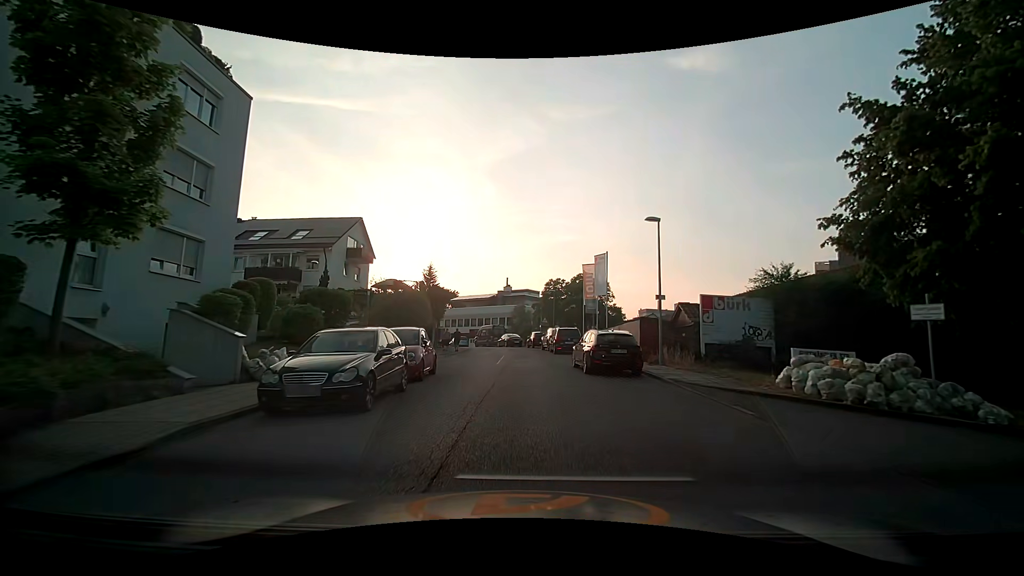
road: residential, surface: asphalt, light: Day
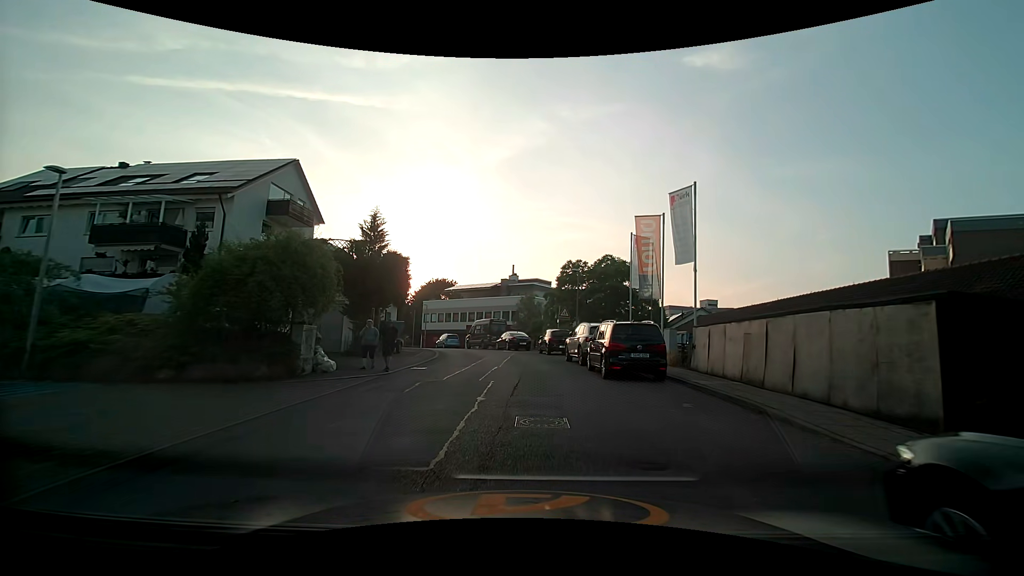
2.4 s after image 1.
(-0.2, +16.8) m; -1°
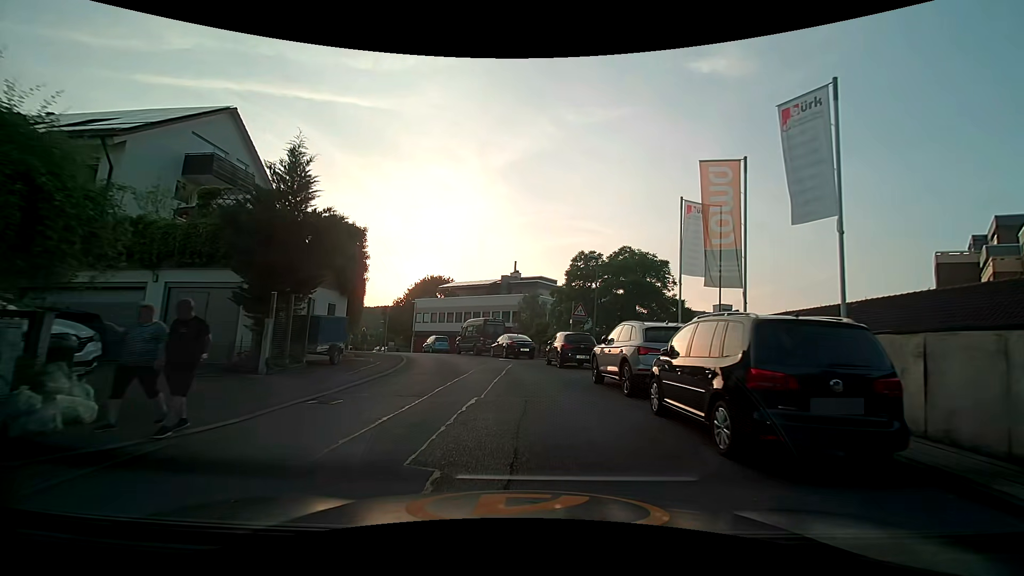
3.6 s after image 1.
(+0.1, +8.4) m; -1°
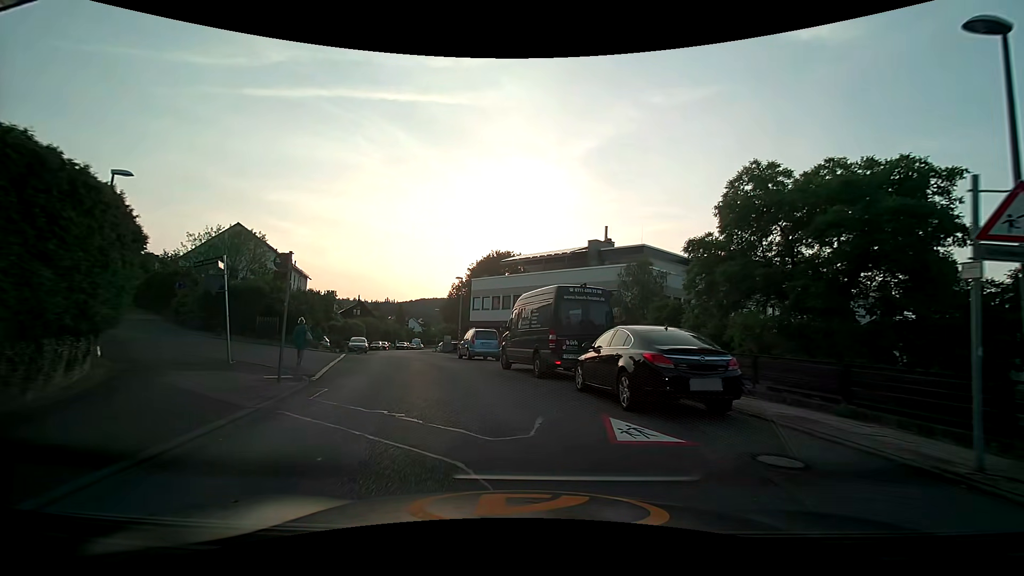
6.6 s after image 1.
(-0.8, +21.0) m; -8°
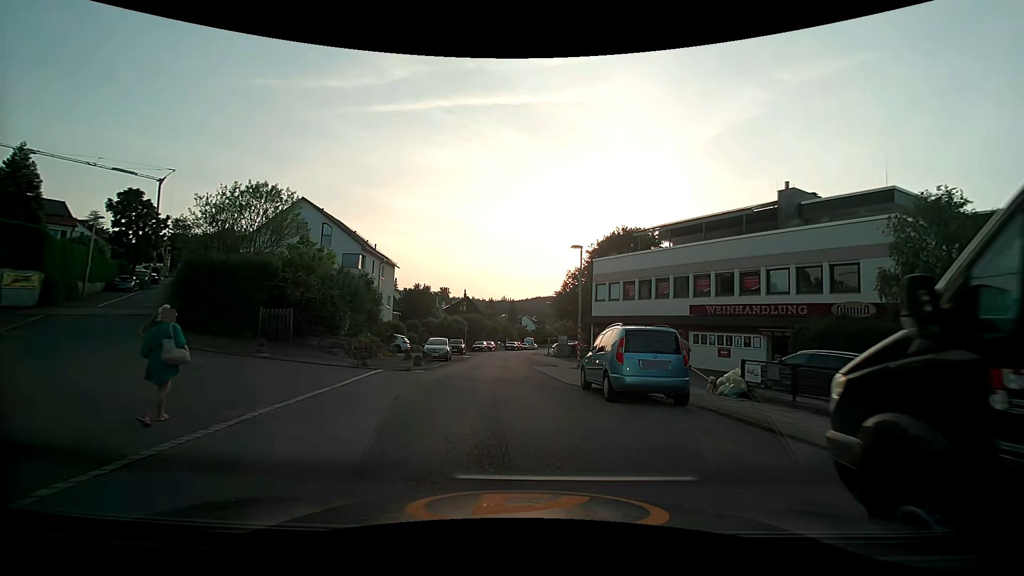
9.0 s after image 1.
(-1.8, +14.7) m; -13°
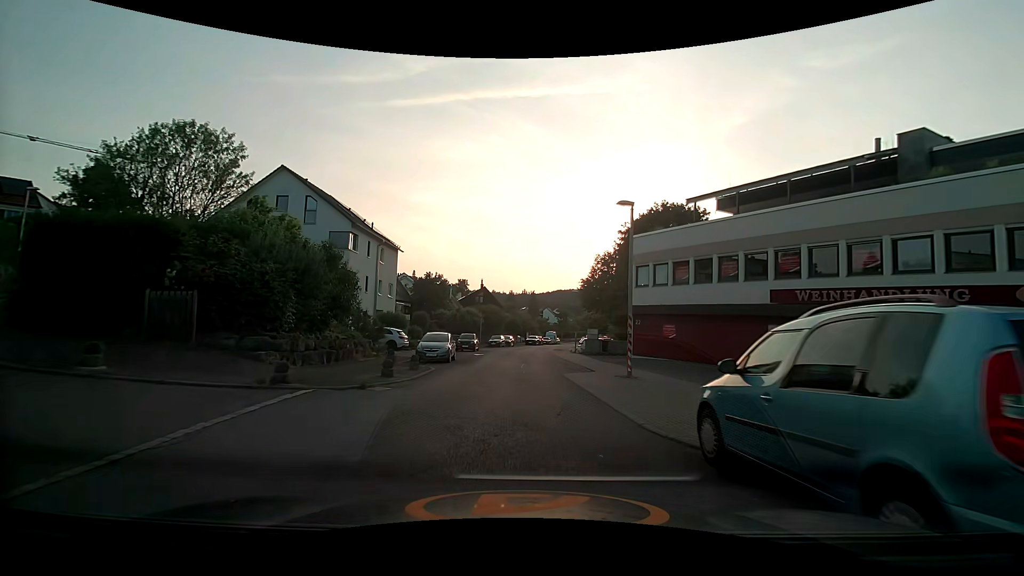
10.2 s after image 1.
(-0.2, +7.8) m; -3°
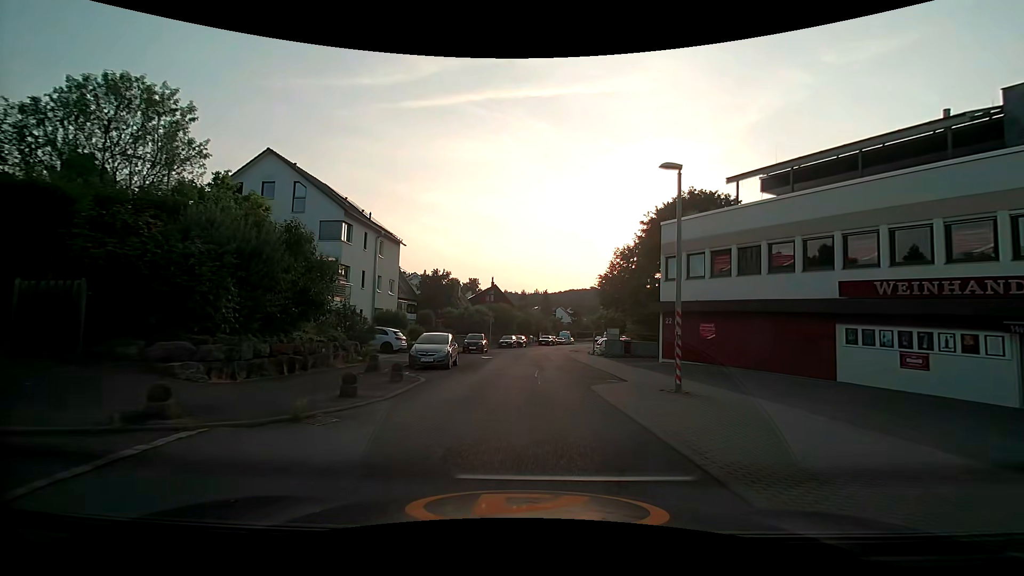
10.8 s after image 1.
(-0.1, +4.1) m; -1°
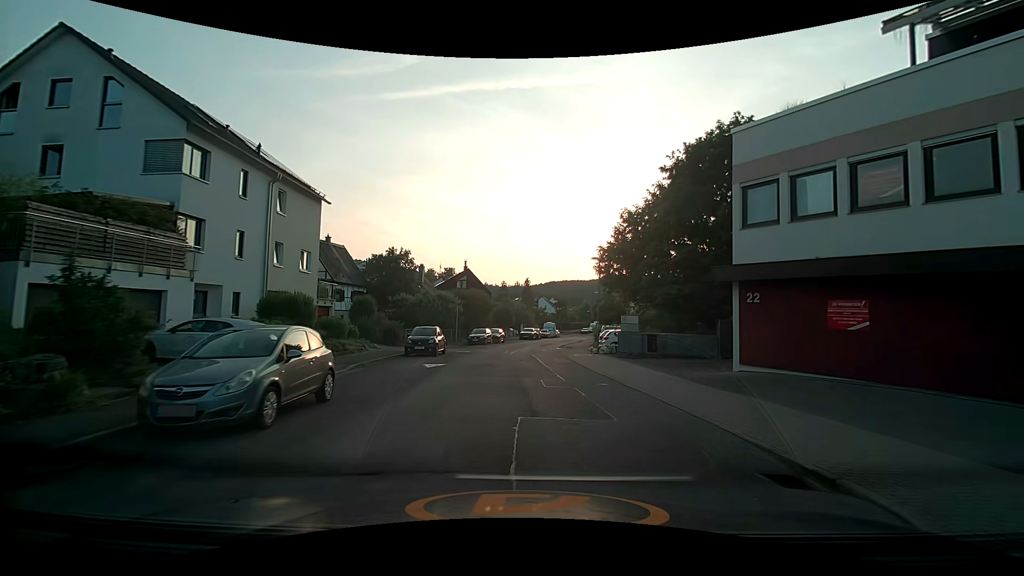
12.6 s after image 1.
(+0.2, +13.4) m; +2°
(0, +10) (0, +20) (0, +30) (+1, +40) (+2, +50) (+3, +60) (+5, +70) (+7, +80) (+9, +89) (+10, +99) m
